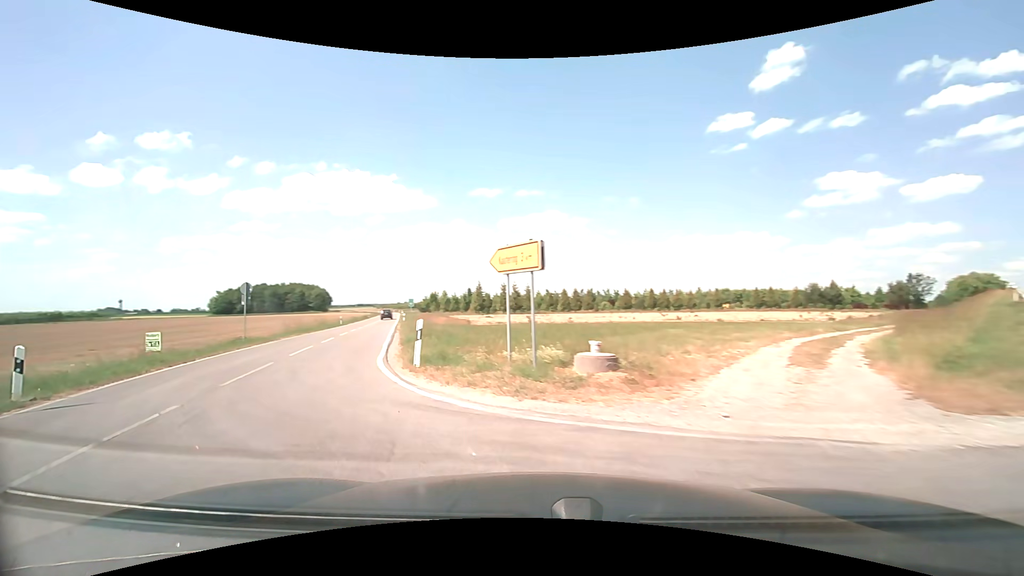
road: unclassified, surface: asphalt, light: Day
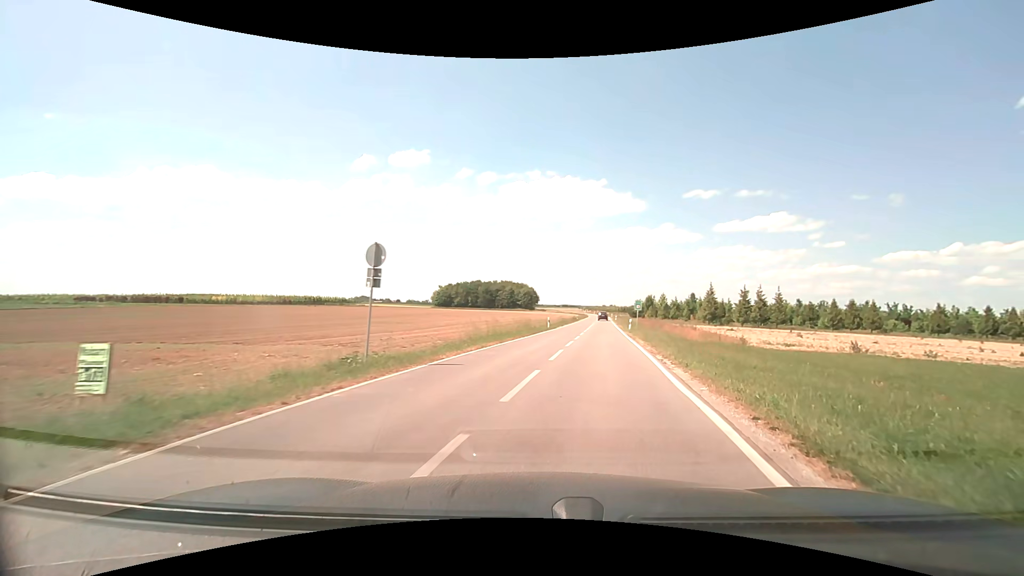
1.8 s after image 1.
(-5.6, +14.5) m; -24°
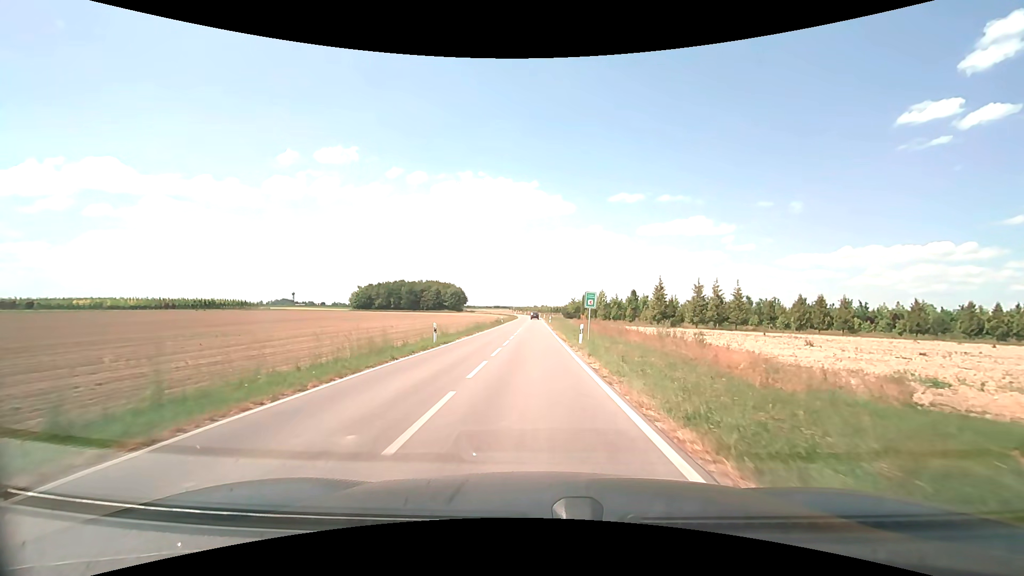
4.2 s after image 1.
(+2.8, +21.0) m; +8°
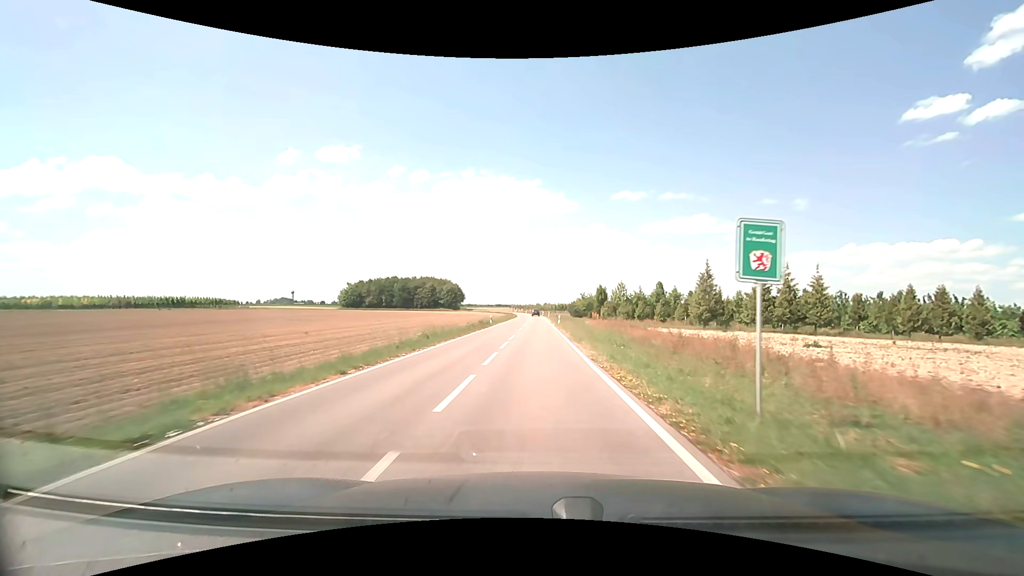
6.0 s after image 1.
(-0.1, +22.7) m; 0°
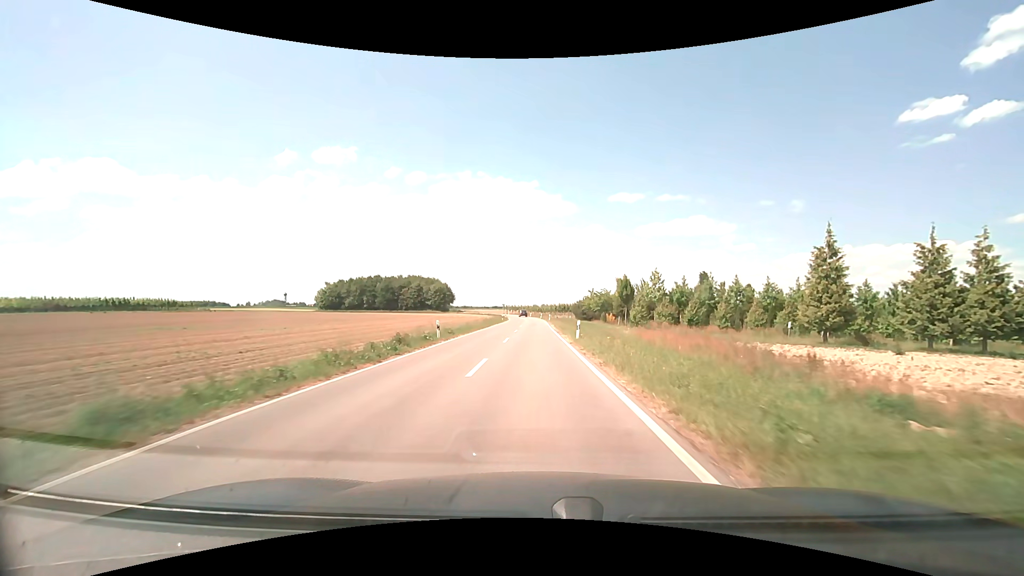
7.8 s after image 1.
(+0.1, +27.2) m; 0°
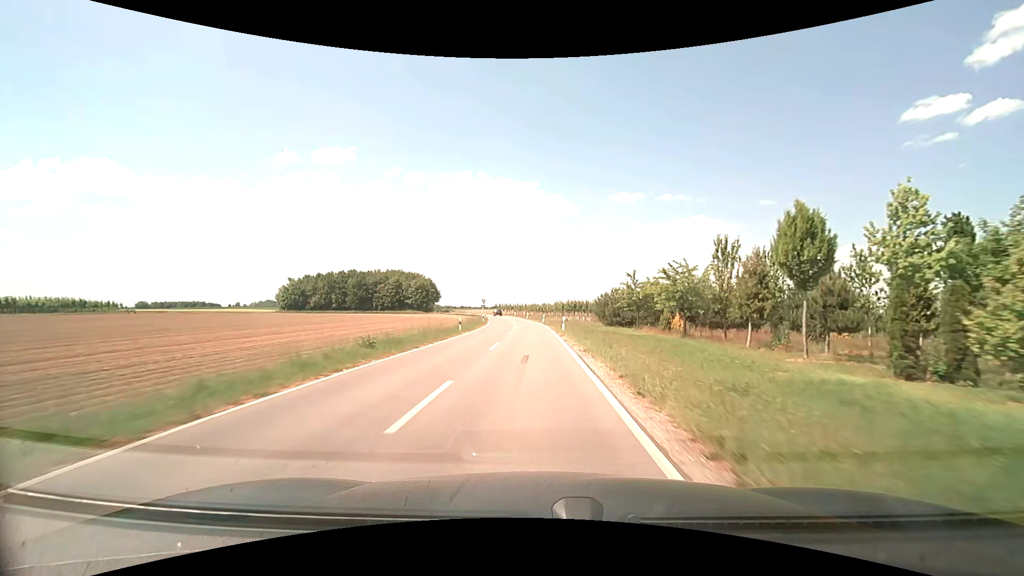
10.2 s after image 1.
(0.0, +41.4) m; 0°
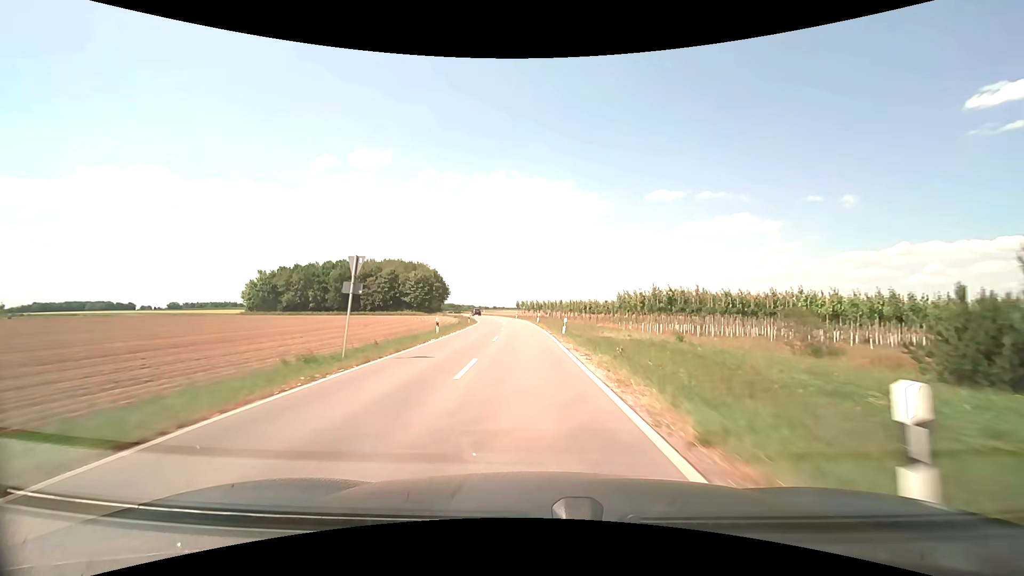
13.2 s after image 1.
(-1.0, +56.4) m; -4°
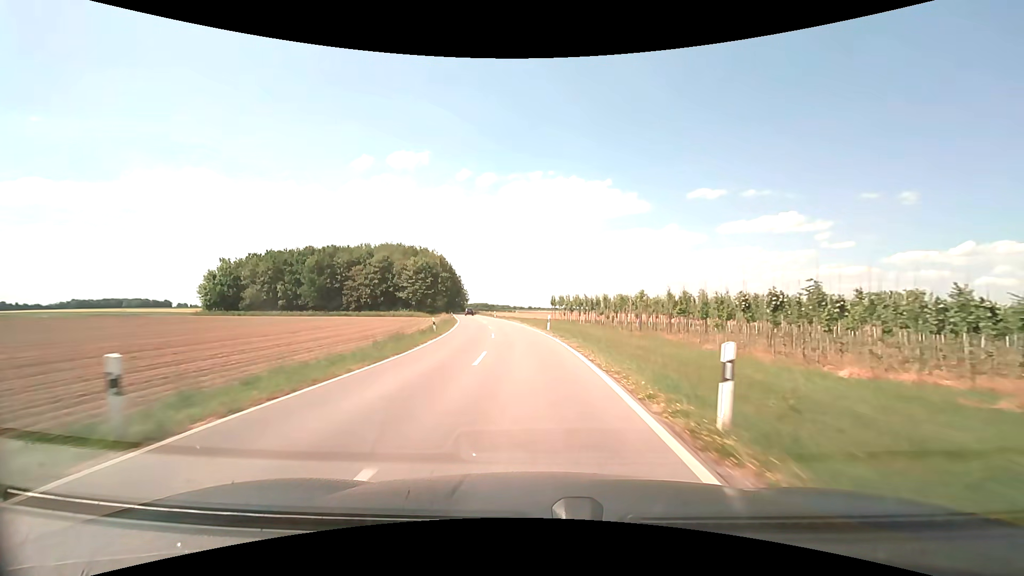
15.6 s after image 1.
(-1.6, +46.2) m; -4°
(0, +10) (0, +20) (-1, +30) (-2, +40) (-4, +50) (-5, +60) (-7, +70) (-8, +79) (-10, +89) (-12, +99) m
